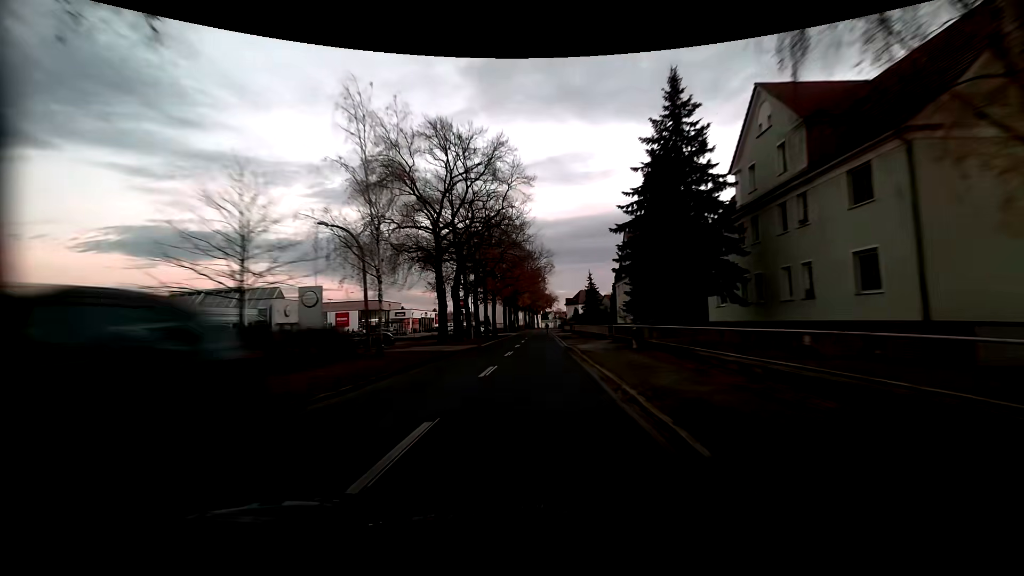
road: residential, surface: asphalt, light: Dusk
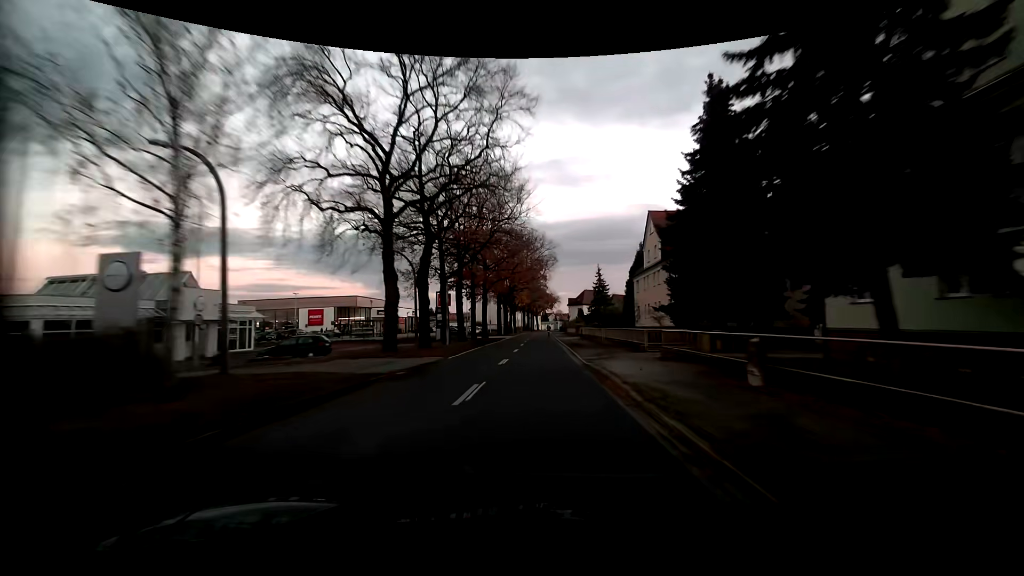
(-0.1, +13.1) m; 0°
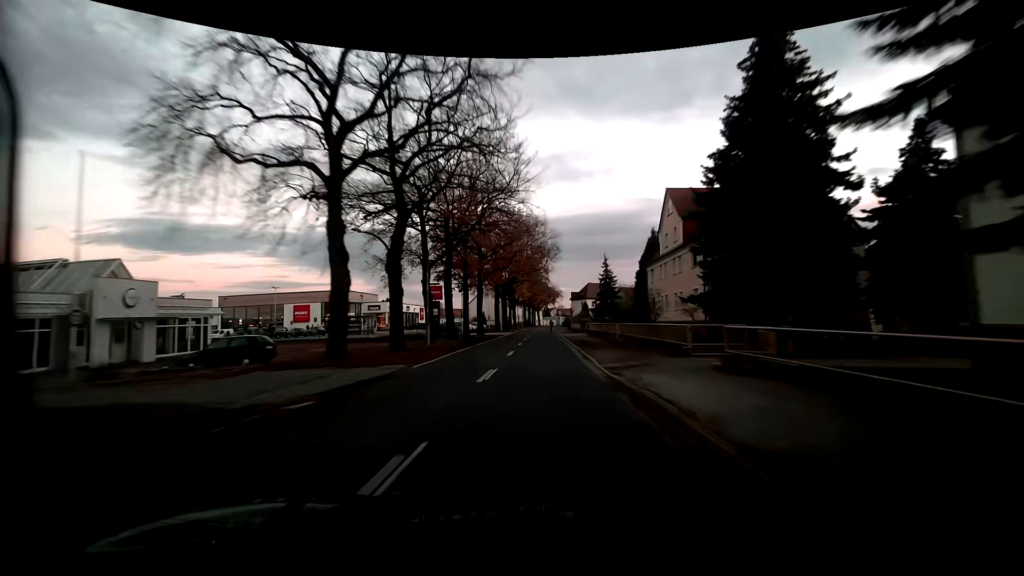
(+0.1, +6.5) m; 0°
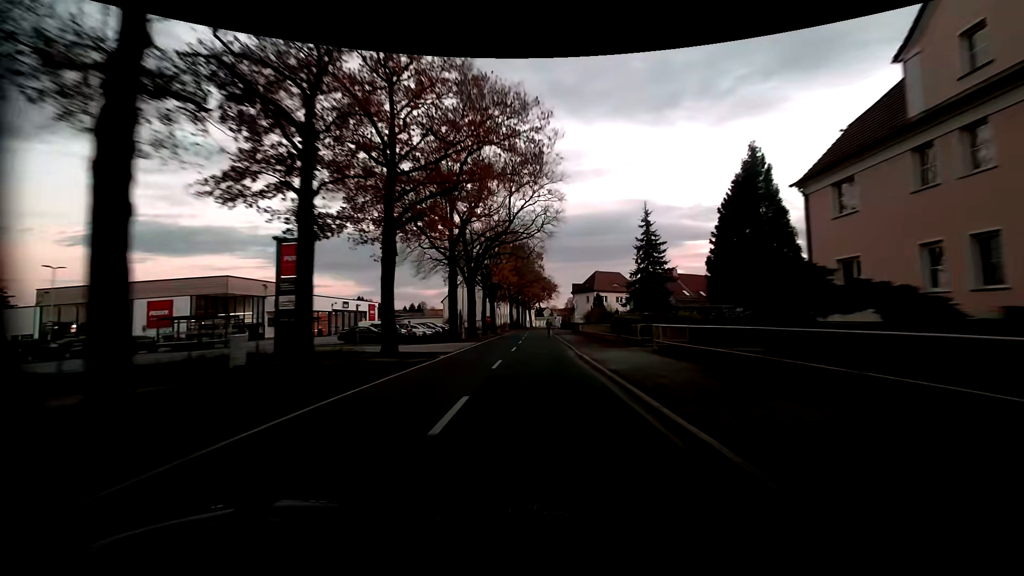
(+0.1, +32.2) m; +1°
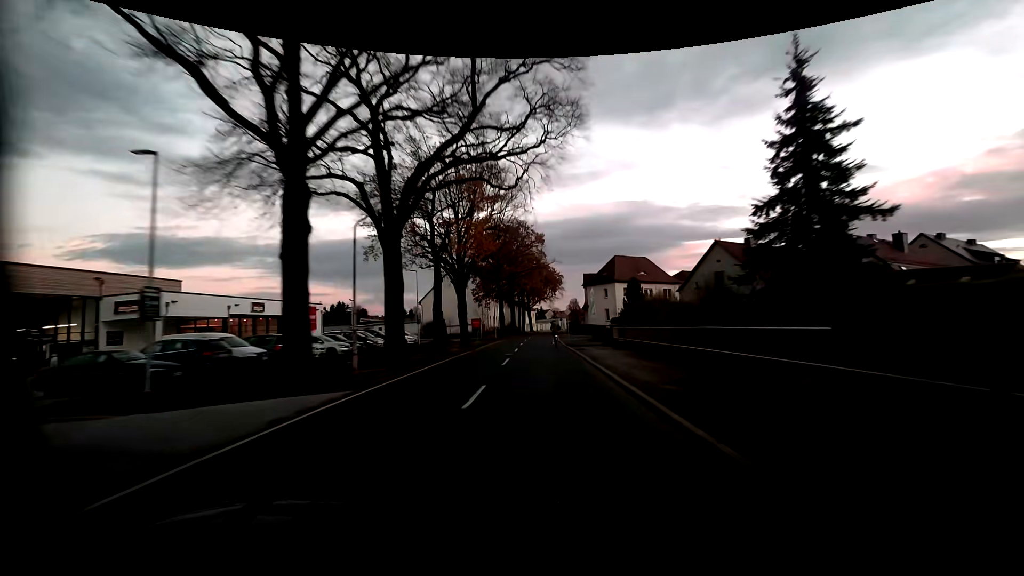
(-0.1, +25.0) m; 0°
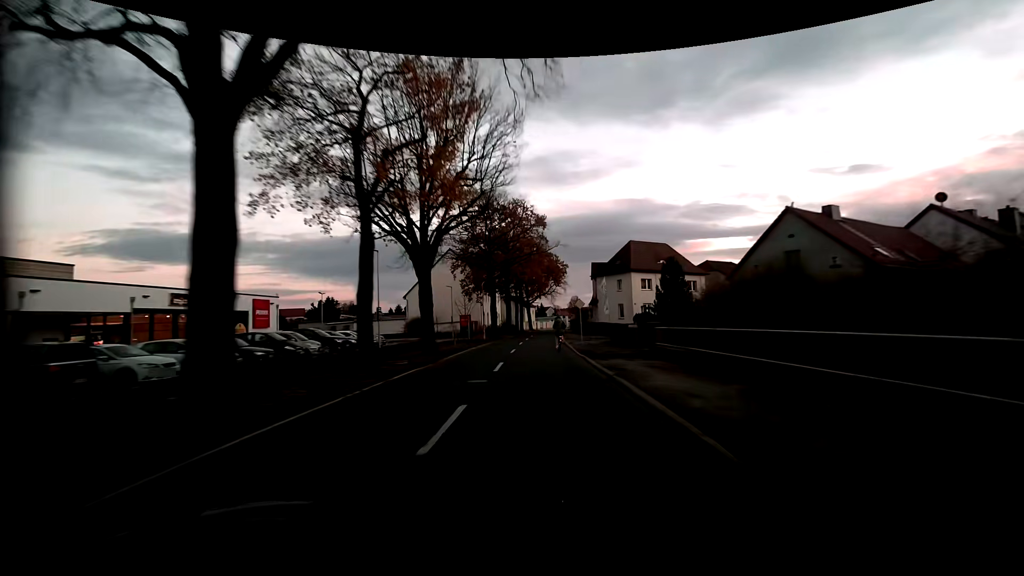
(+0.1, +11.9) m; 0°
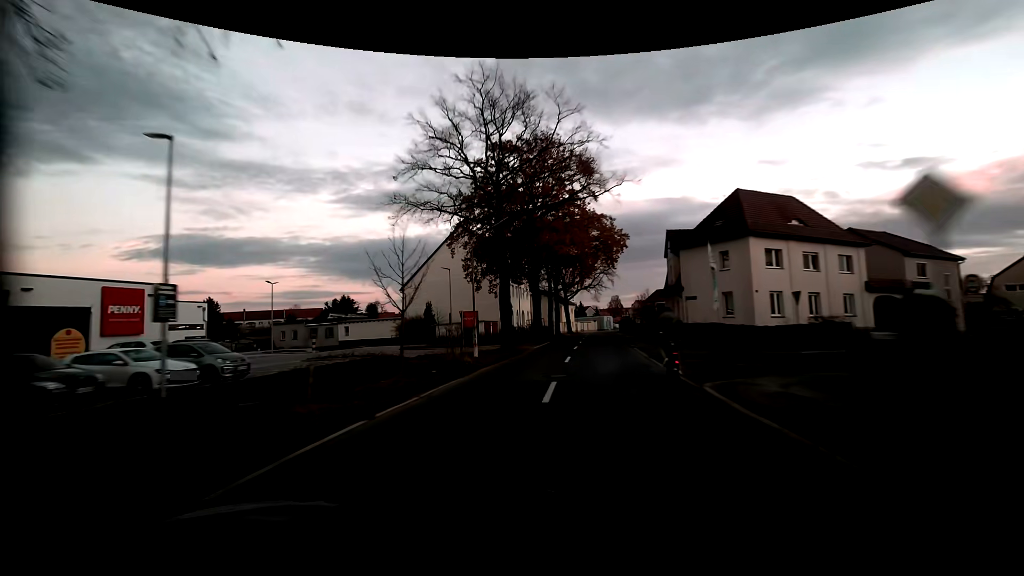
(-0.5, +23.8) m; -4°
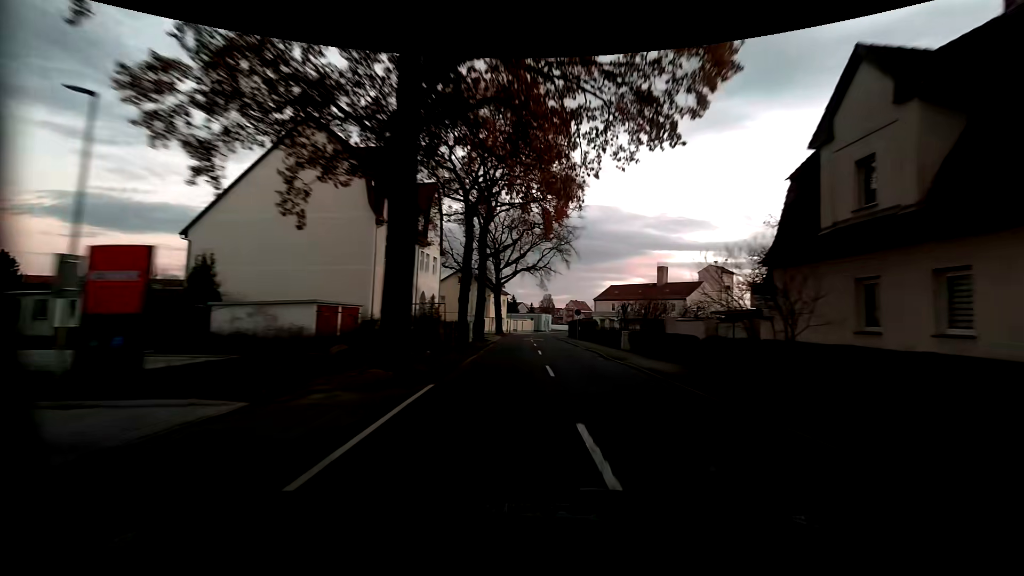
(+1.2, +31.9) m; +8°
(0, +10) (+1, +20) (+1, +30) (+1, +40) (0, +50) (0, +60) (0, +70) (+1, +80) (+2, +90) (+4, +100) m
